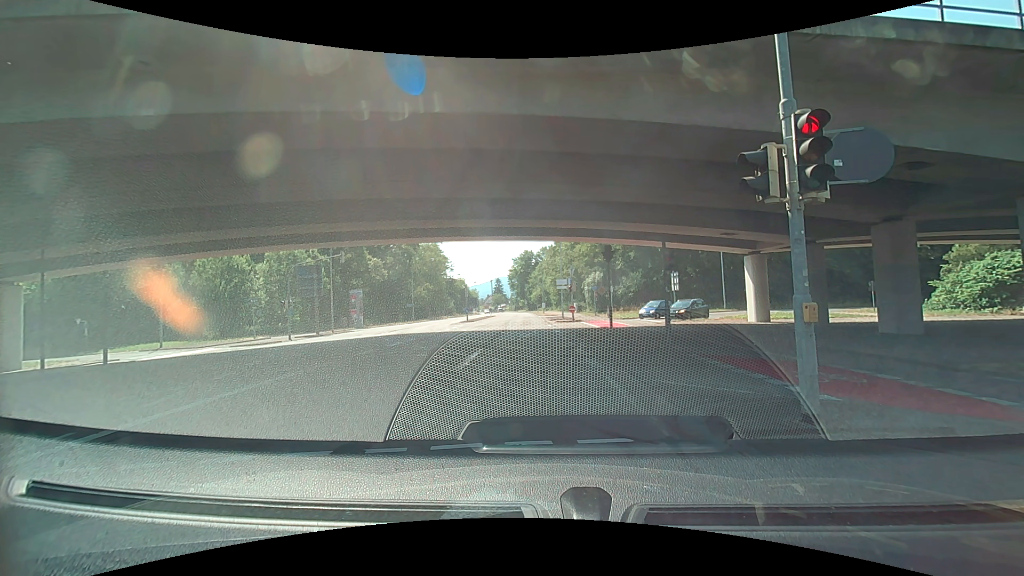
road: secondary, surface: asphalt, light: Day
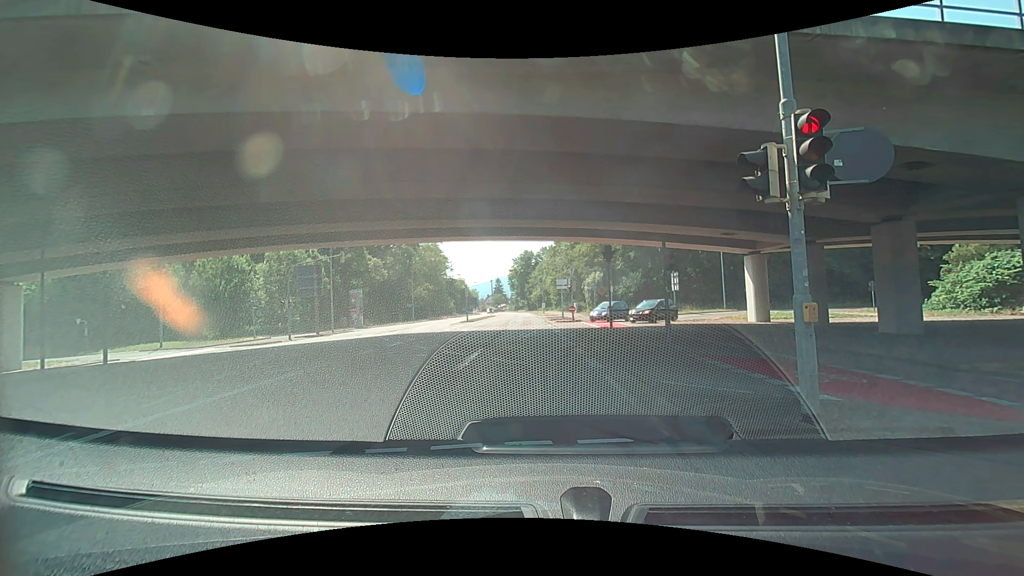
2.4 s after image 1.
(0.0, 0.0) m; 0°
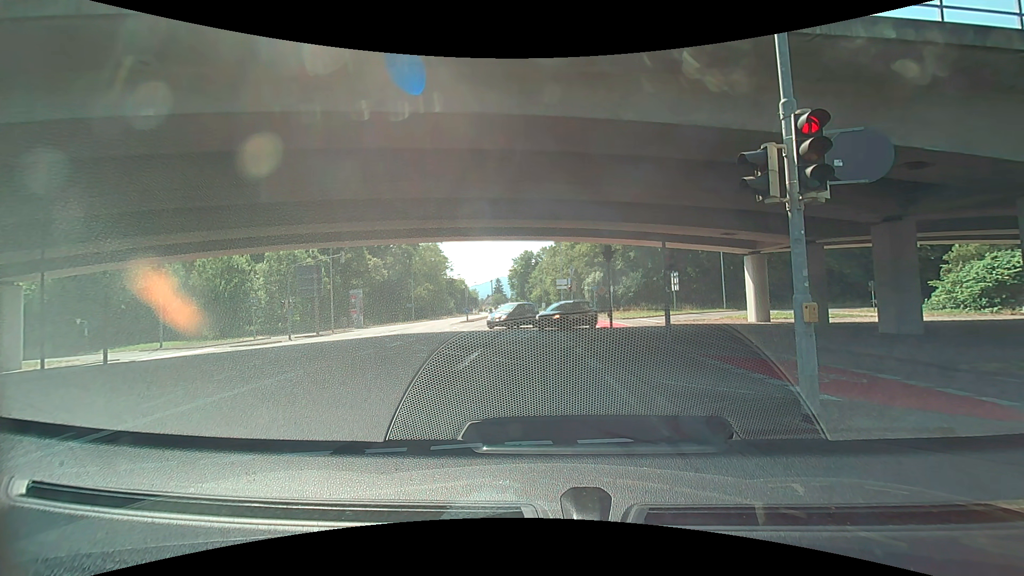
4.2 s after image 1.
(0.0, 0.0) m; 0°
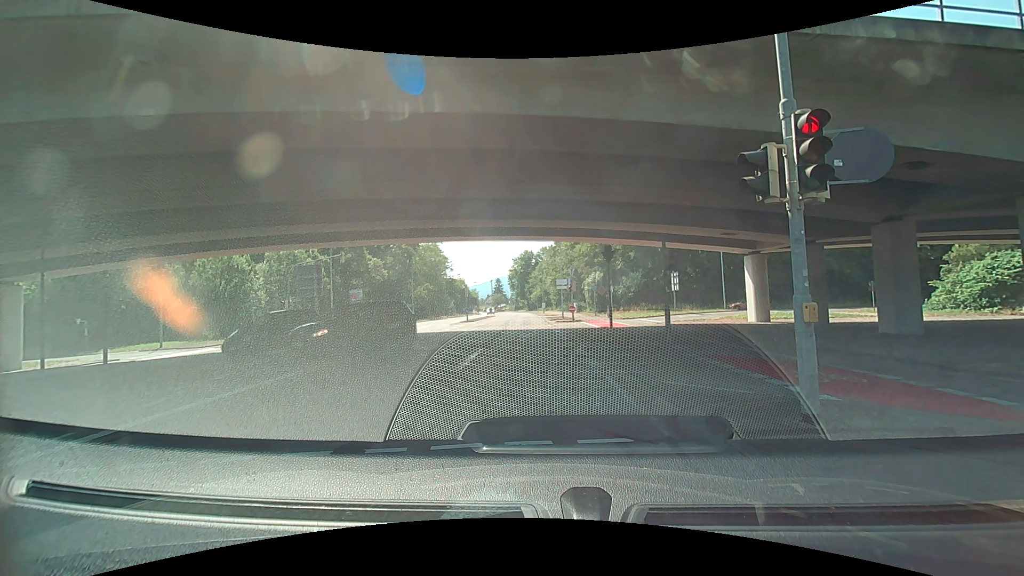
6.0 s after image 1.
(0.0, 0.0) m; 0°
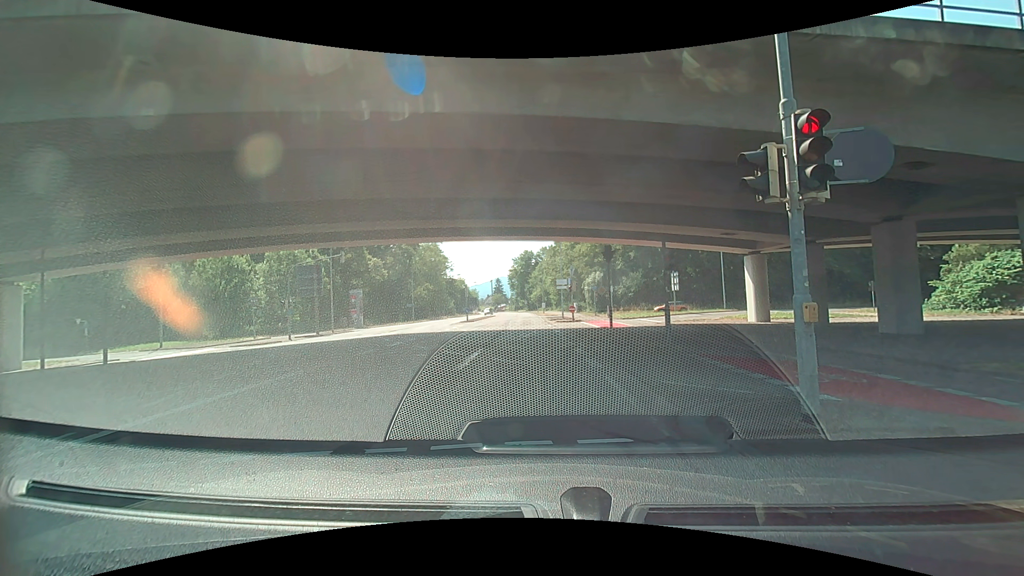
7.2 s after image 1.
(0.0, 0.0) m; 0°
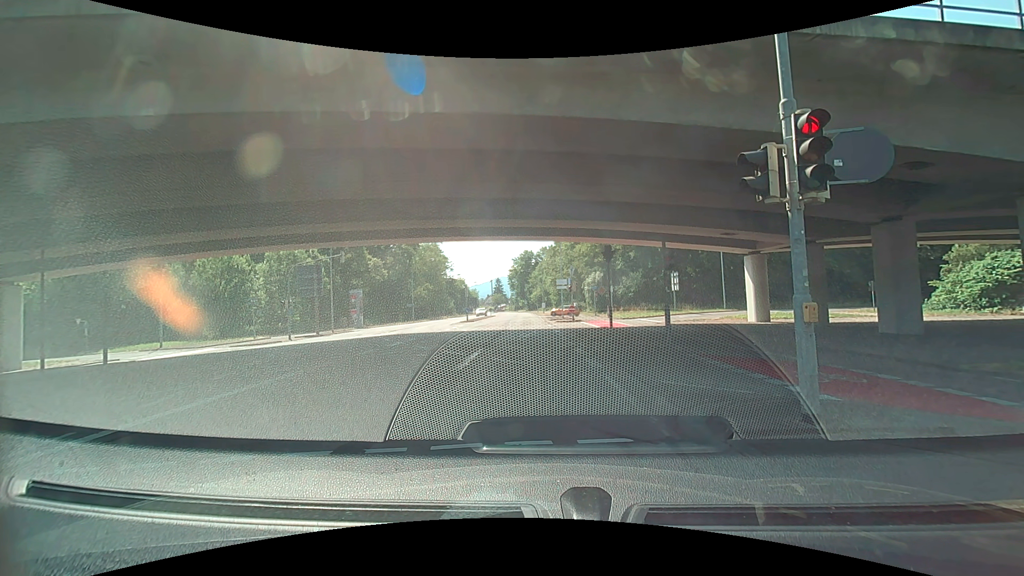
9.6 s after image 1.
(0.0, 0.0) m; 0°
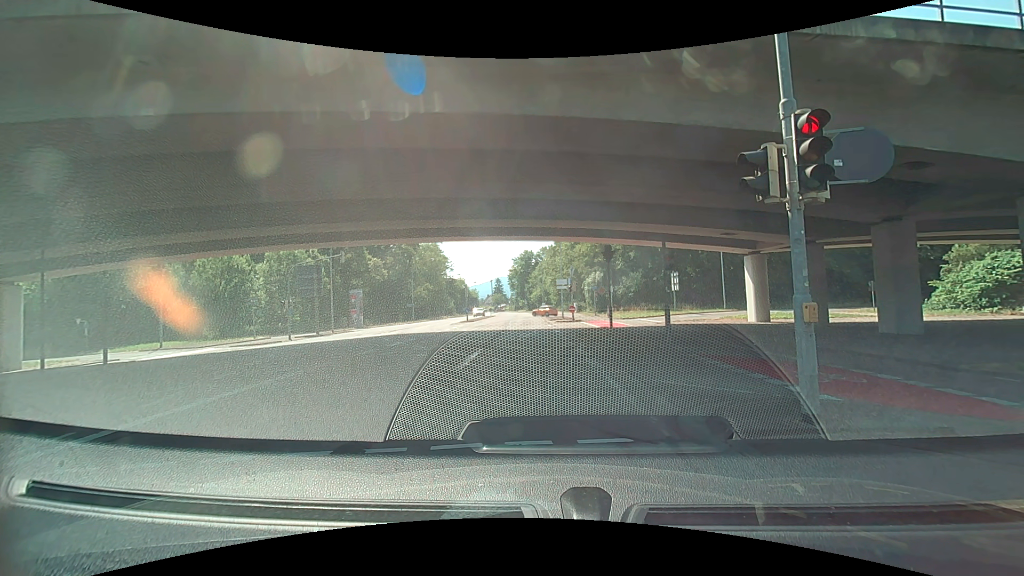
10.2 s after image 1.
(0.0, 0.0) m; 0°
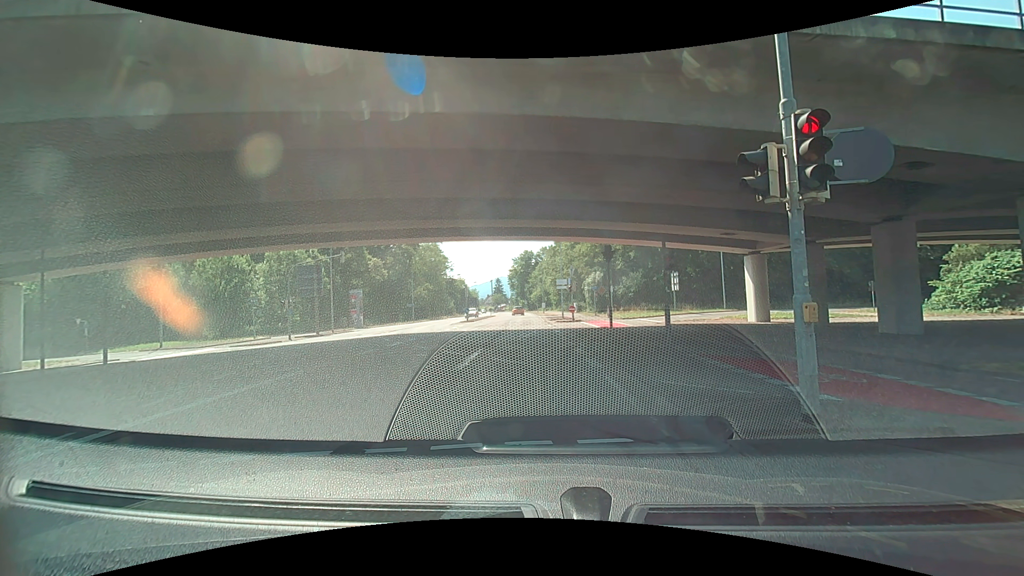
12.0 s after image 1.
(0.0, 0.0) m; 0°
(-1, +10) (-1, +20) (-2, +30) (-3, +40) (-3, +50) (-4, +60) (-4, +70) (-5, +80) (-5, +90) (-6, +100) m
